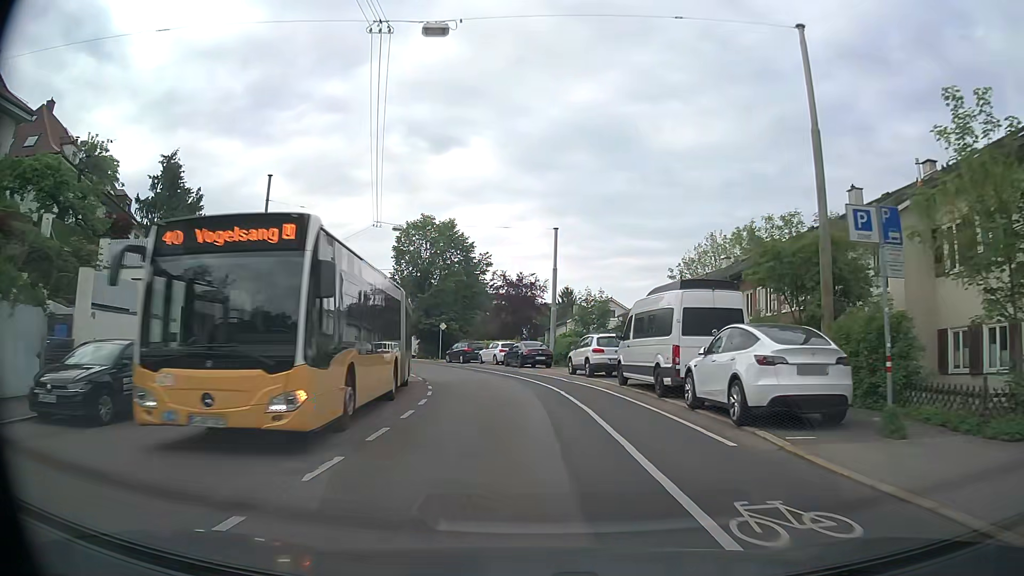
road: secondary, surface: asphalt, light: Day
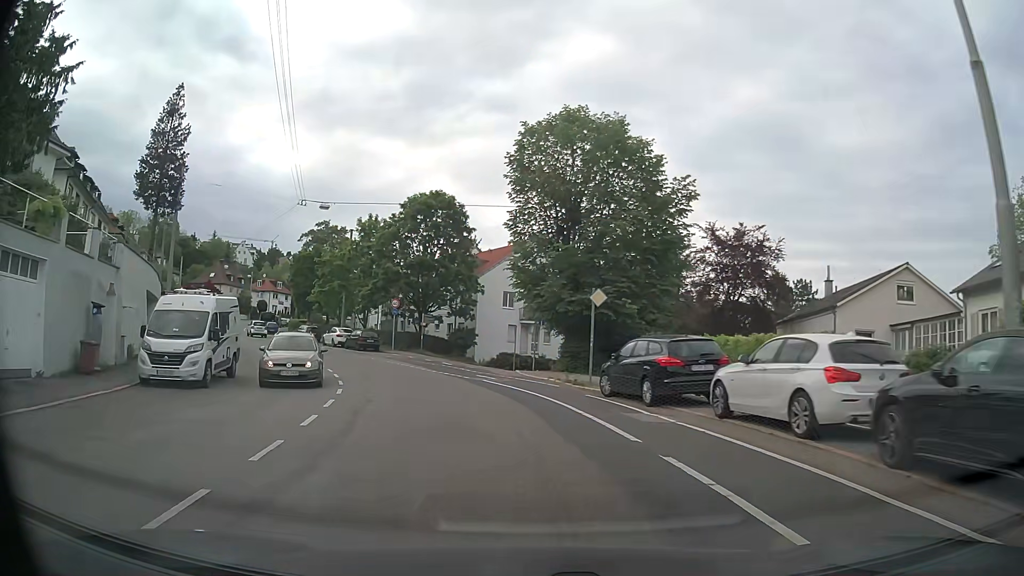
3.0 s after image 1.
(-2.9, +32.3) m; -15°
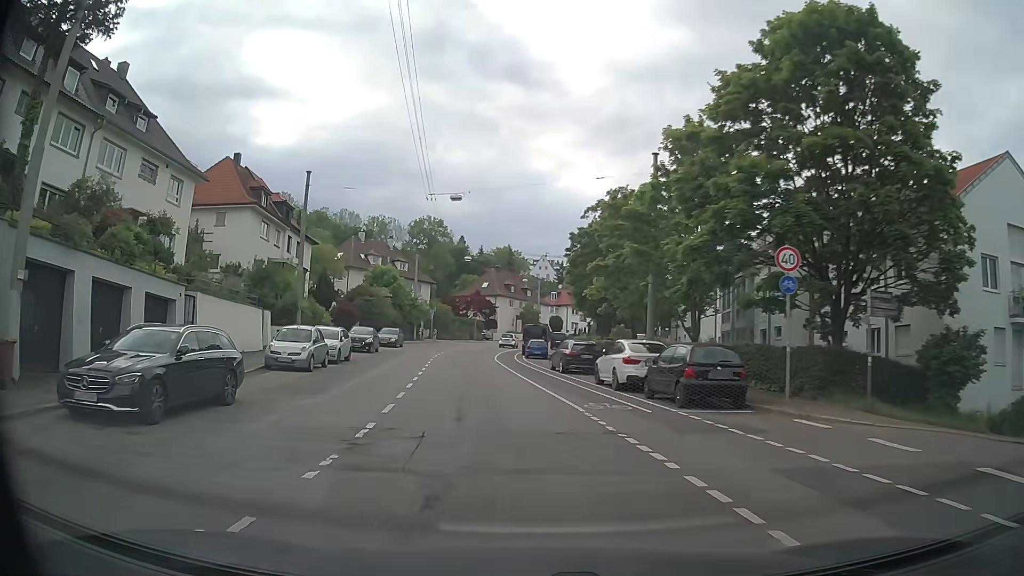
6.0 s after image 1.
(-7.1, +30.6) m; -27°
(-1, +10) (-2, +20) (-3, +30) (-4, +40) (-5, +50) (-5, +60) (-4, +70) (-2, +80) (+1, +89) (+5, +98) m
